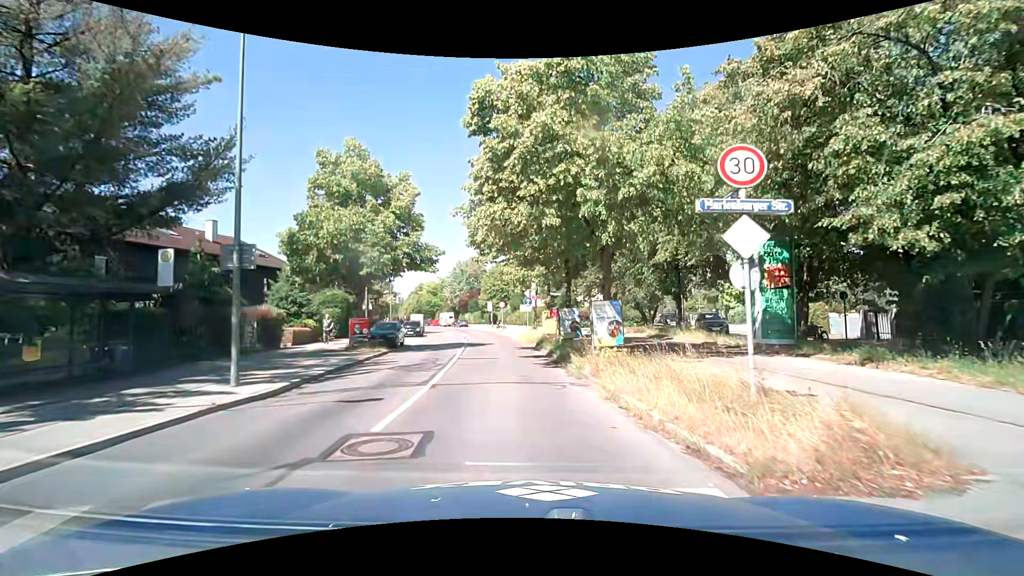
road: tertiary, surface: asphalt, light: Day
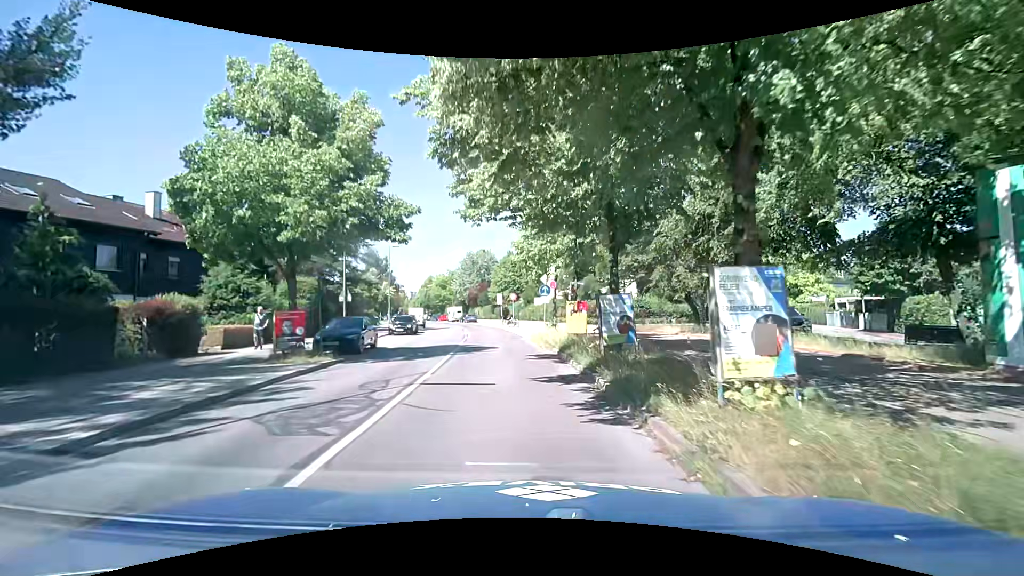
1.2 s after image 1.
(-0.2, +8.3) m; -2°
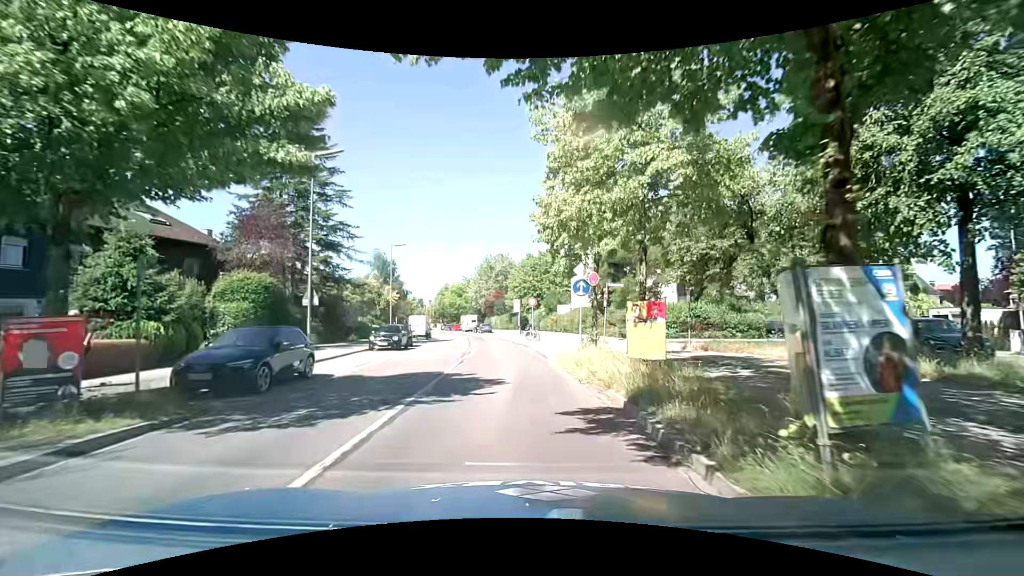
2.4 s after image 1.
(-0.2, +8.7) m; -3°
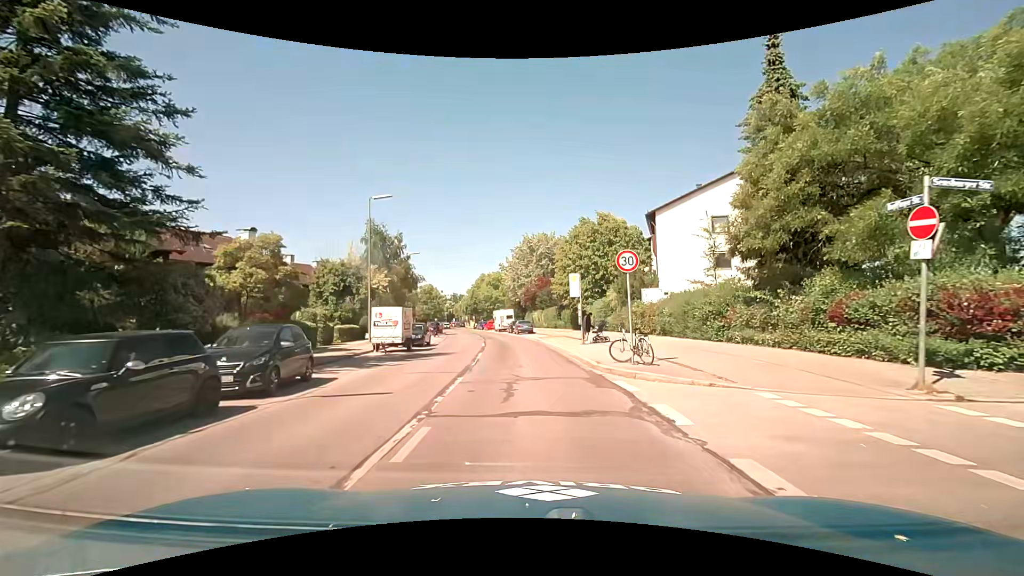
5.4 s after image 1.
(-0.9, +22.0) m; -6°
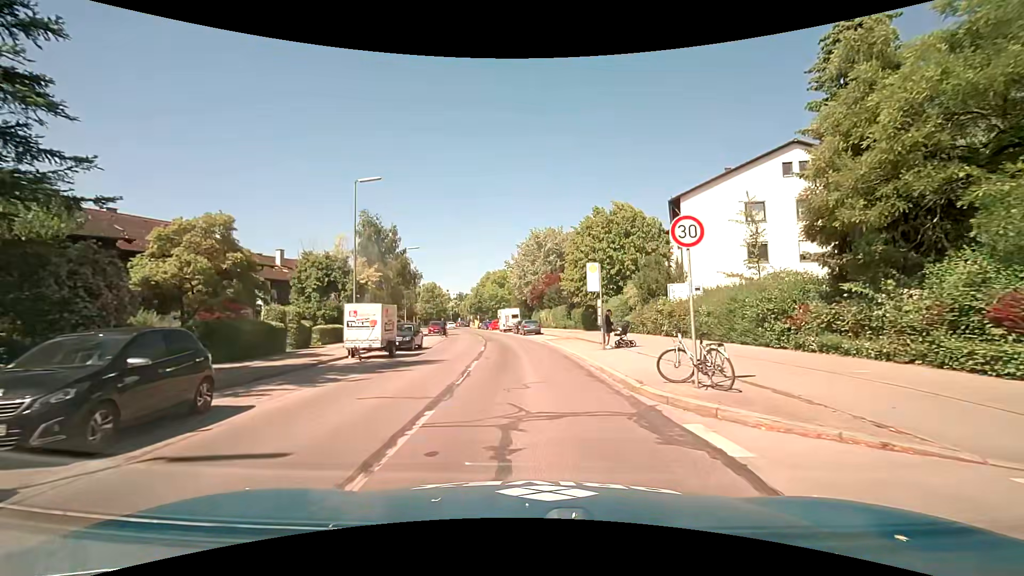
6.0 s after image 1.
(0.0, +4.5) m; 0°
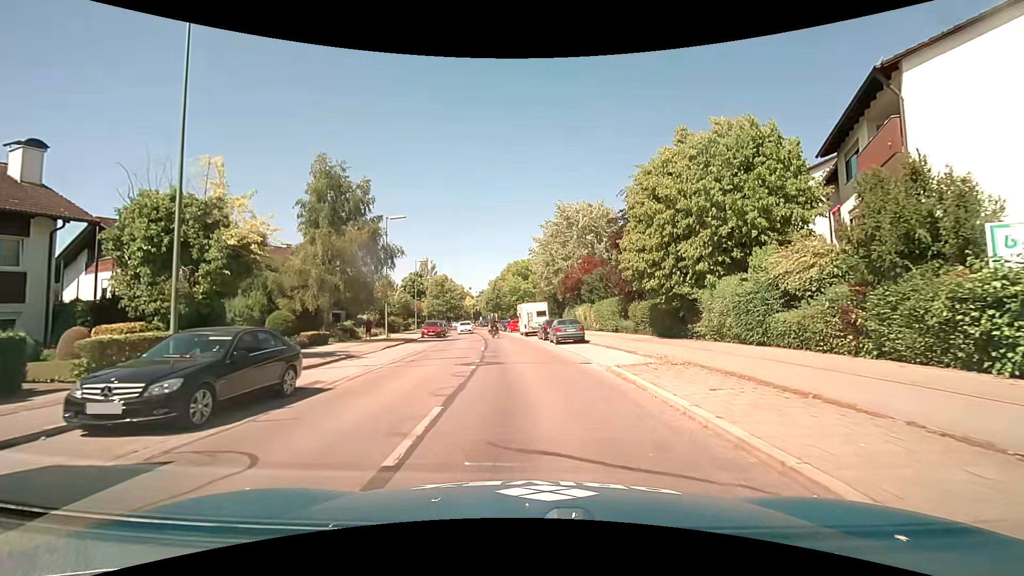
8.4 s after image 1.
(-0.3, +17.9) m; -3°
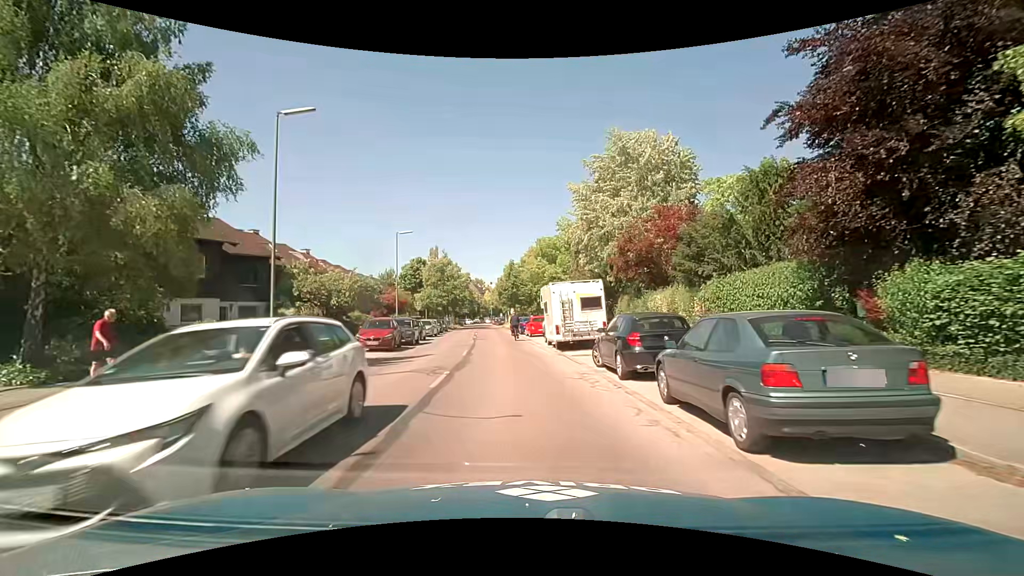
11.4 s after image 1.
(-0.2, +22.0) m; -2°
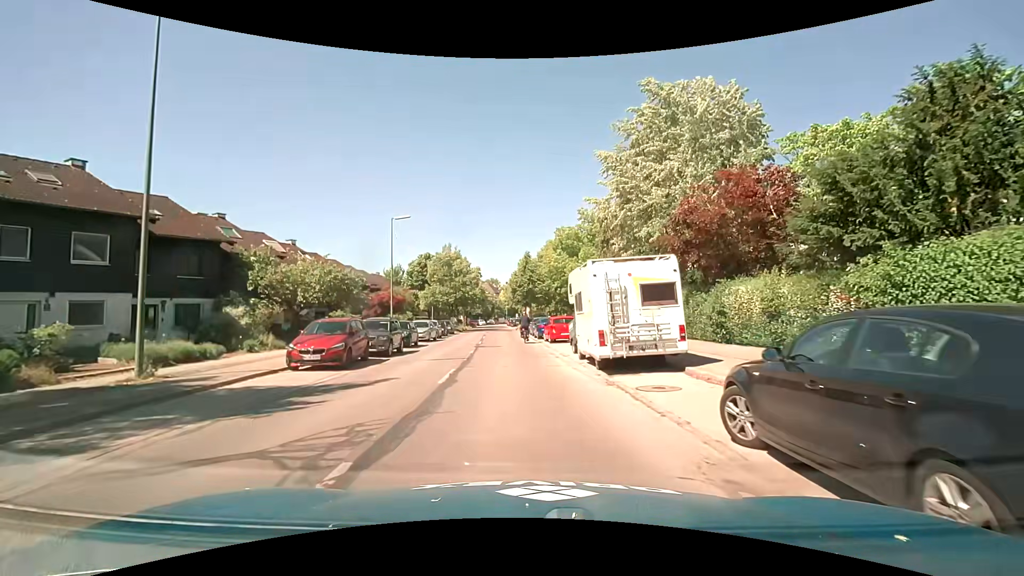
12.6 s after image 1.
(-0.2, +8.0) m; -2°
(0, +10) (-1, +20) (-1, +30) (-2, +40) (-3, +50) (-3, +60) (-4, +70) (-5, +80) (-5, +90) (-6, +100) m
